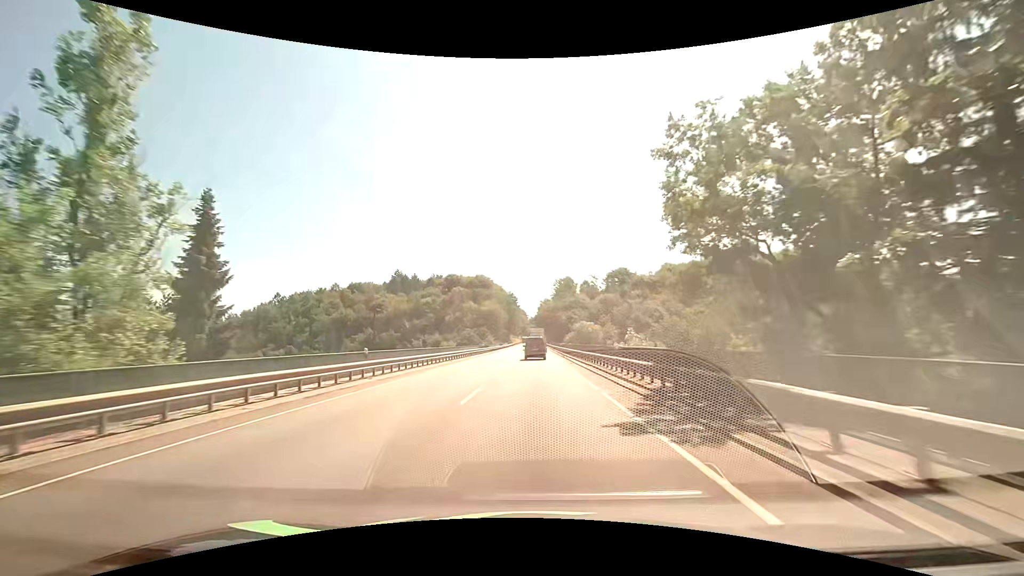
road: primary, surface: asphalt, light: Day
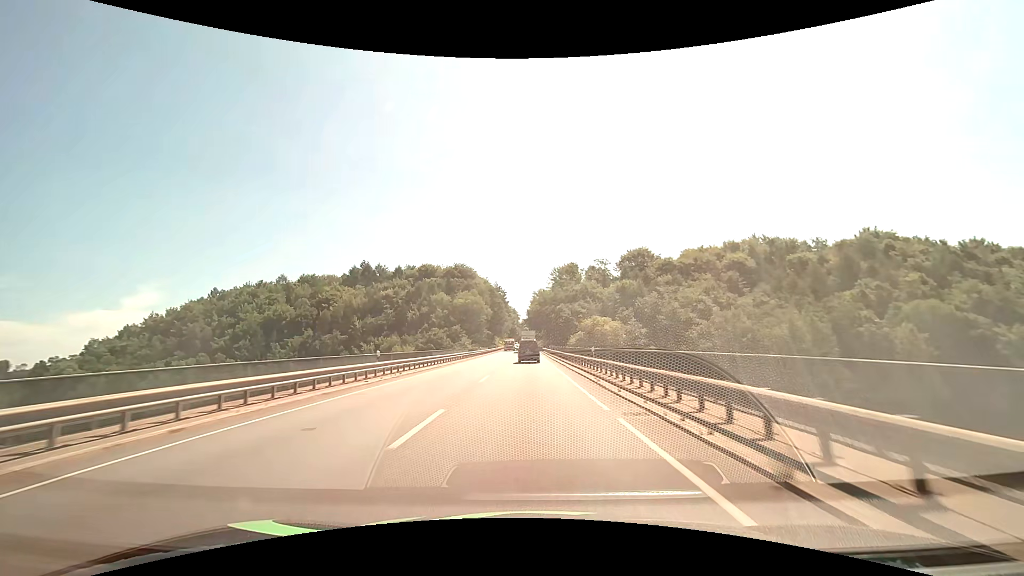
(+0.8, +42.0) m; +1°
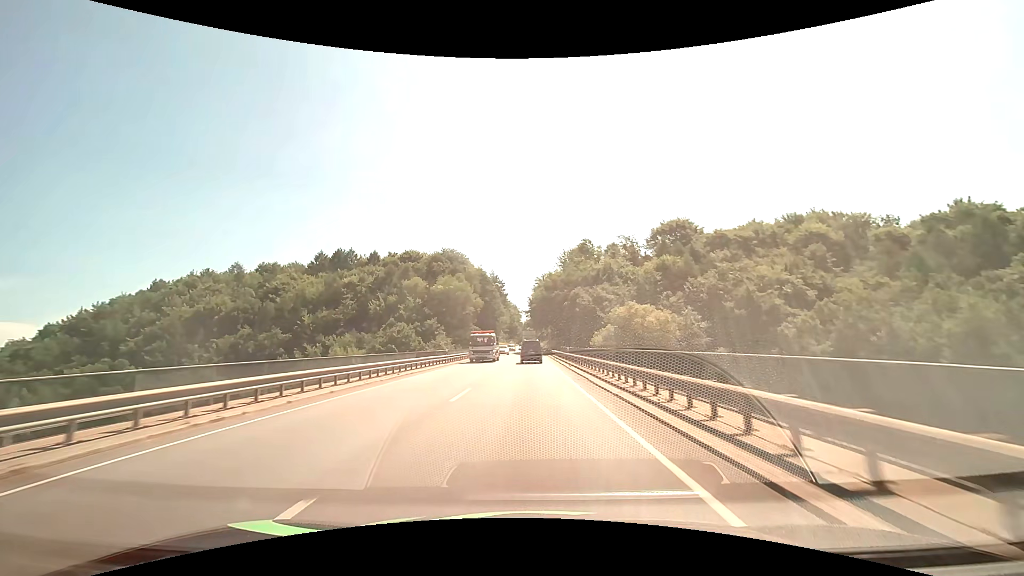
(-0.1, +31.7) m; -1°
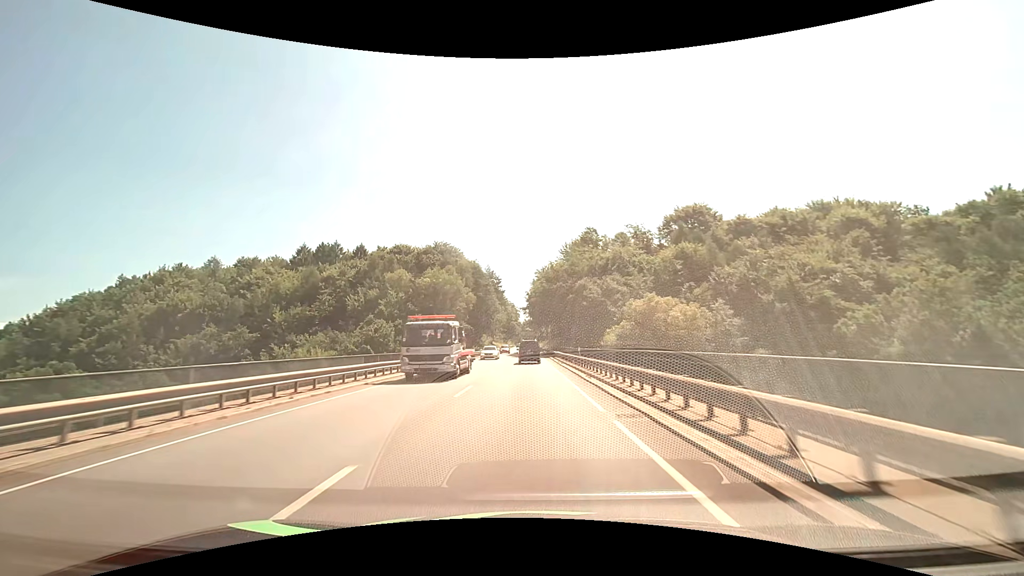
(0.0, +10.8) m; 0°
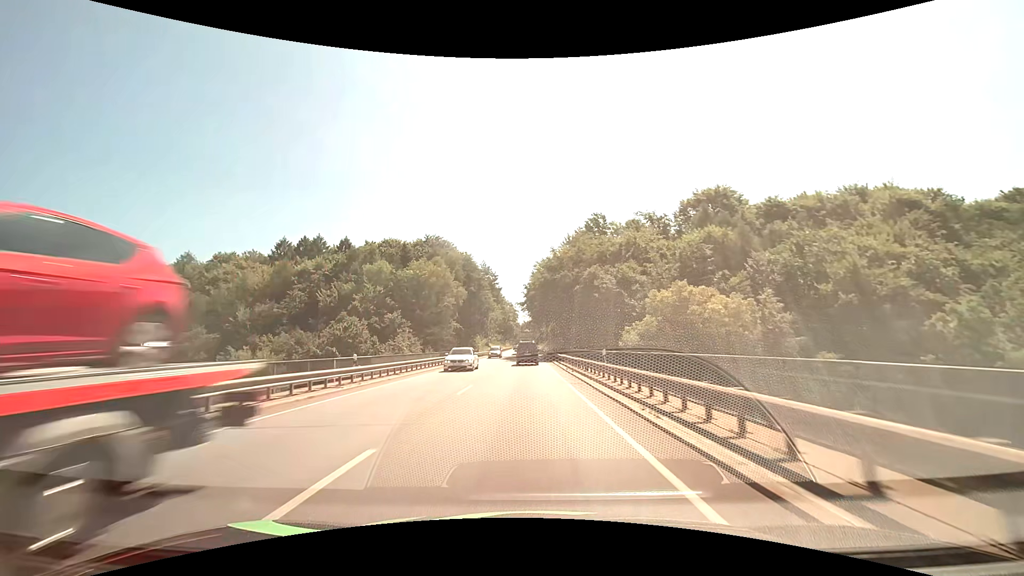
(0.0, +10.9) m; 0°
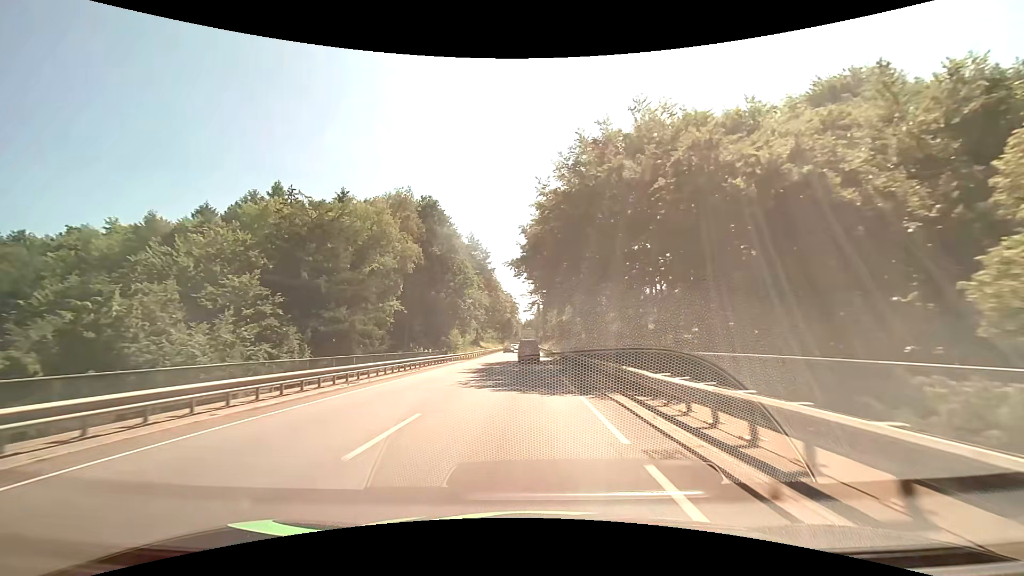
(0.0, +32.7) m; 0°
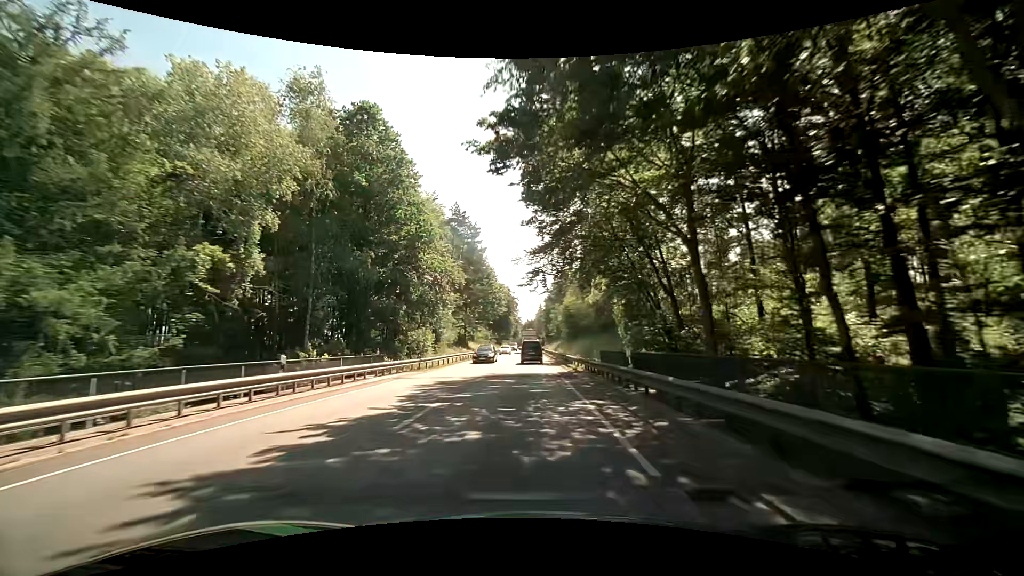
(0.0, +21.9) m; 0°
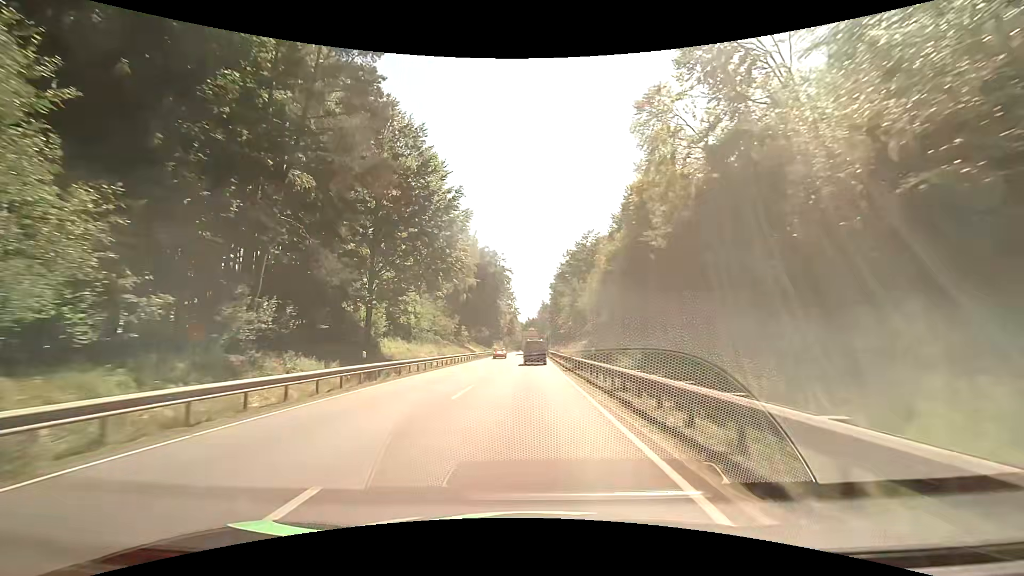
(-0.1, +55.4) m; 0°
(0, +10) (0, +20) (0, +30) (0, +40) (0, +50) (0, +60) (0, +70) (0, +80) (0, +90) (0, +100) m
